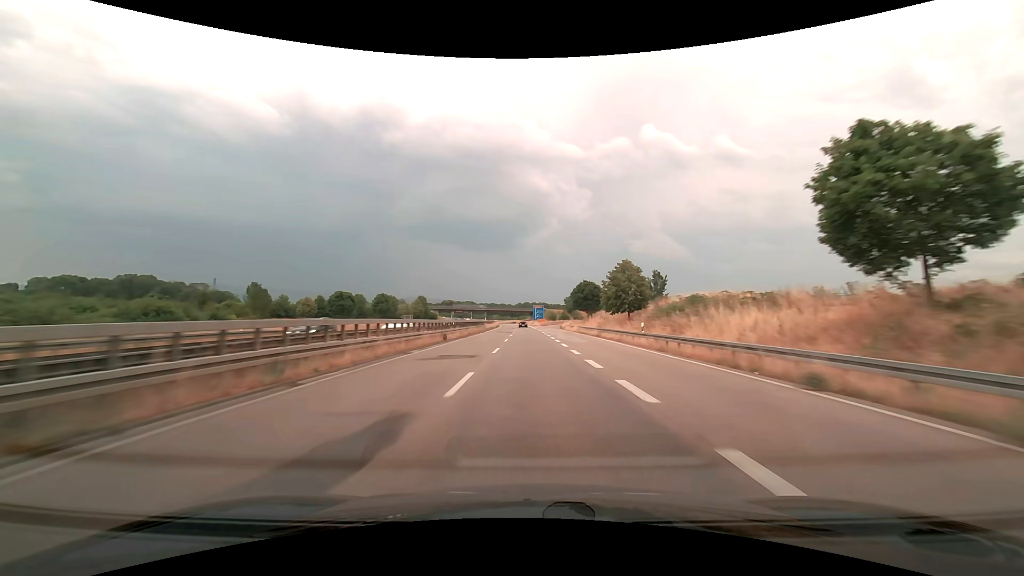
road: trunk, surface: asphalt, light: Day
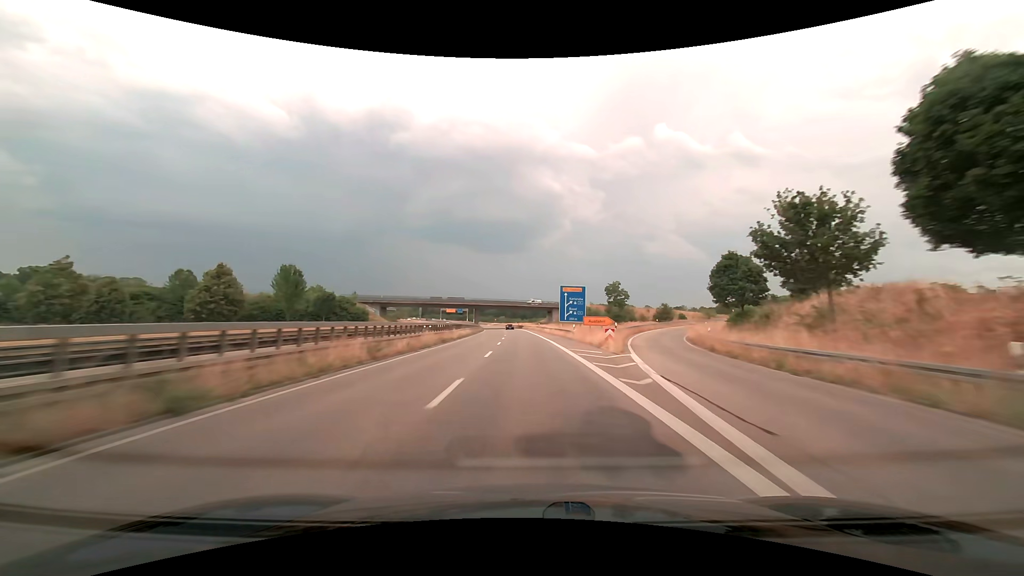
(-0.7, +96.7) m; -1°
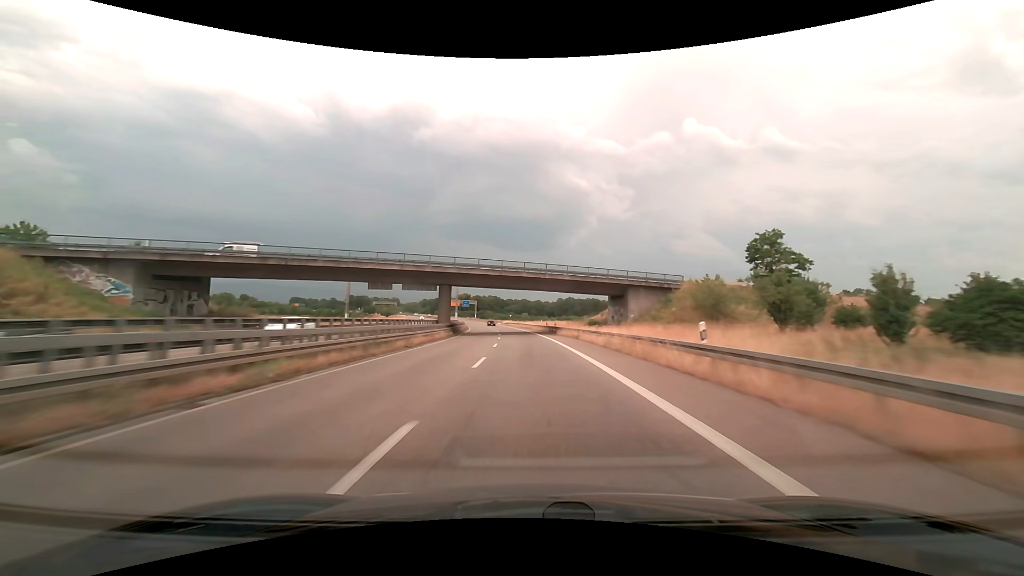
(-2.0, +77.3) m; -3°
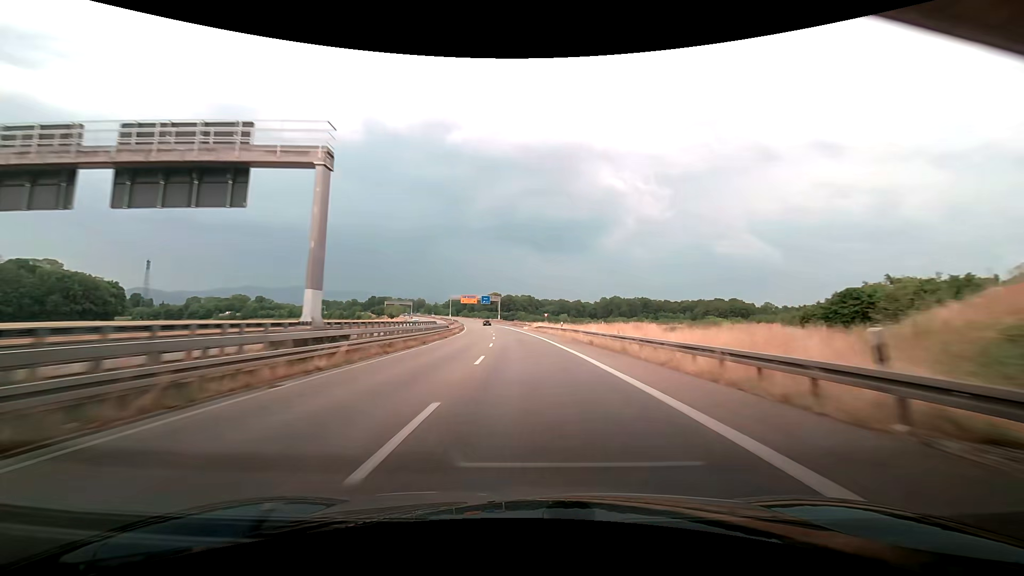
(-1.8, +57.8) m; -4°
(0, +10) (0, +20) (-1, +30) (-1, +40) (-2, +50) (-3, +60) (-4, +70) (-5, +80) (-6, +90) (-7, +100) m
